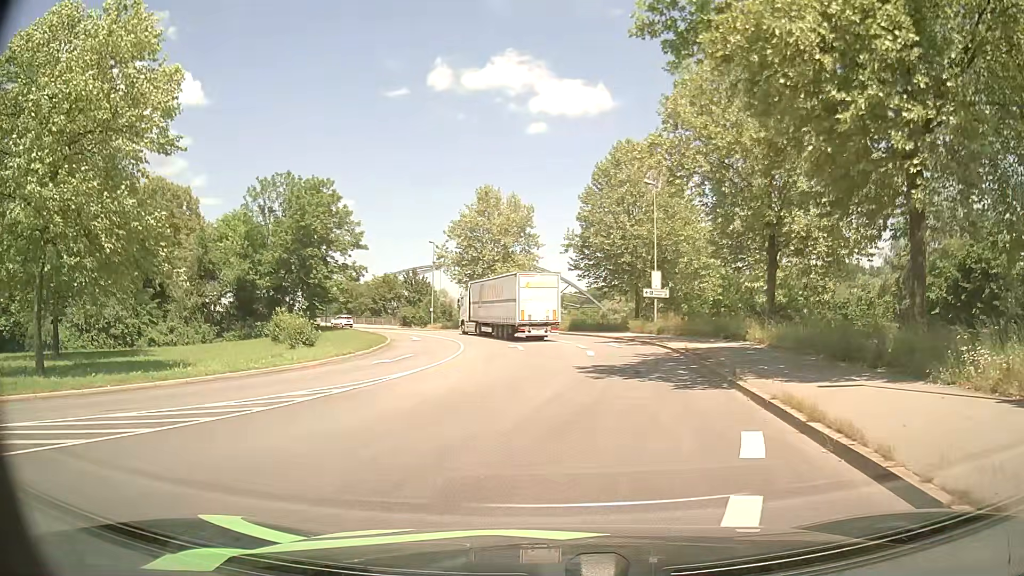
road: primary_link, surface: asphalt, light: Day
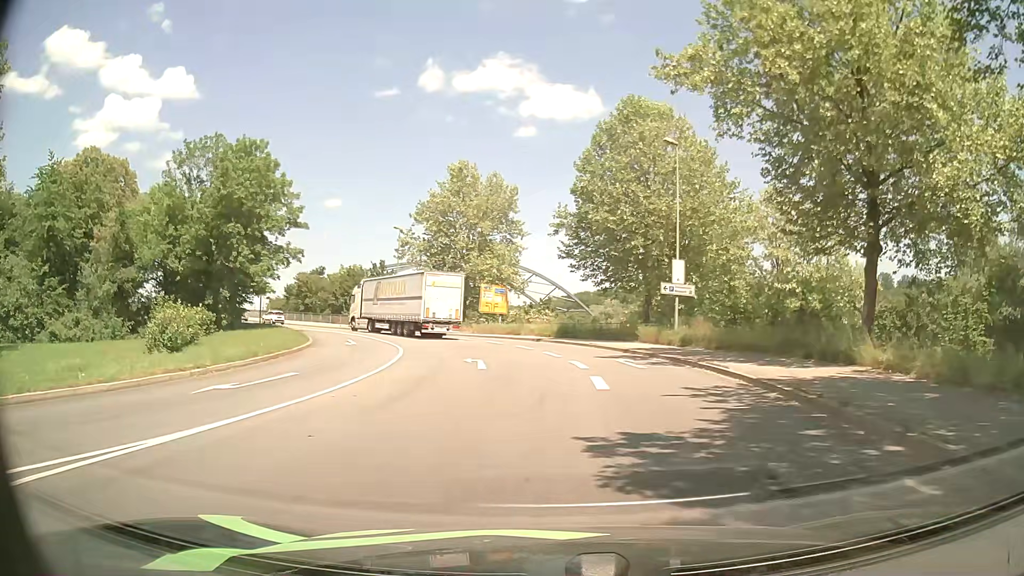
(+0.3, +12.3) m; +2°
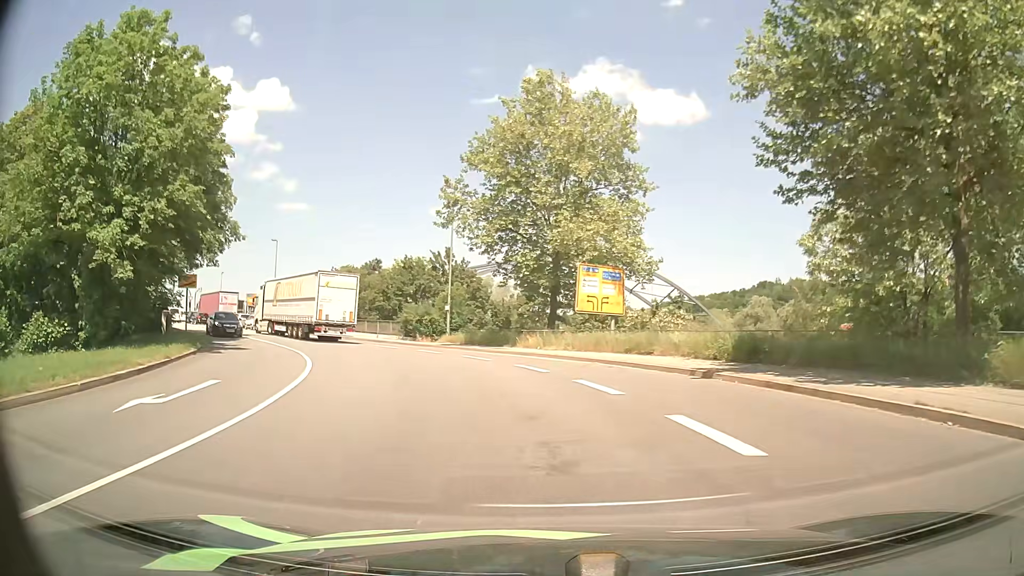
(-1.3, +24.2) m; -9°
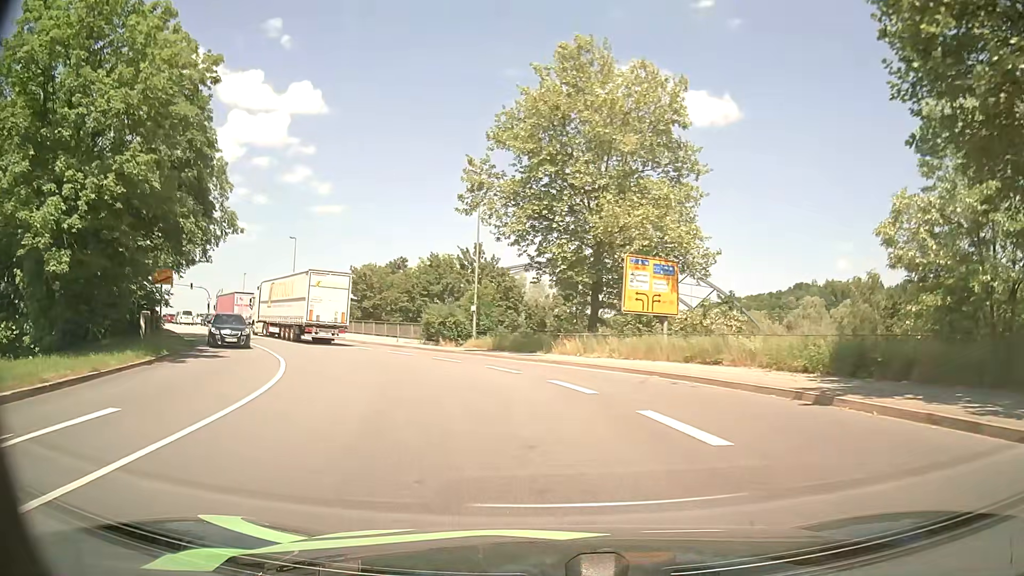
(-0.1, +5.1) m; -3°
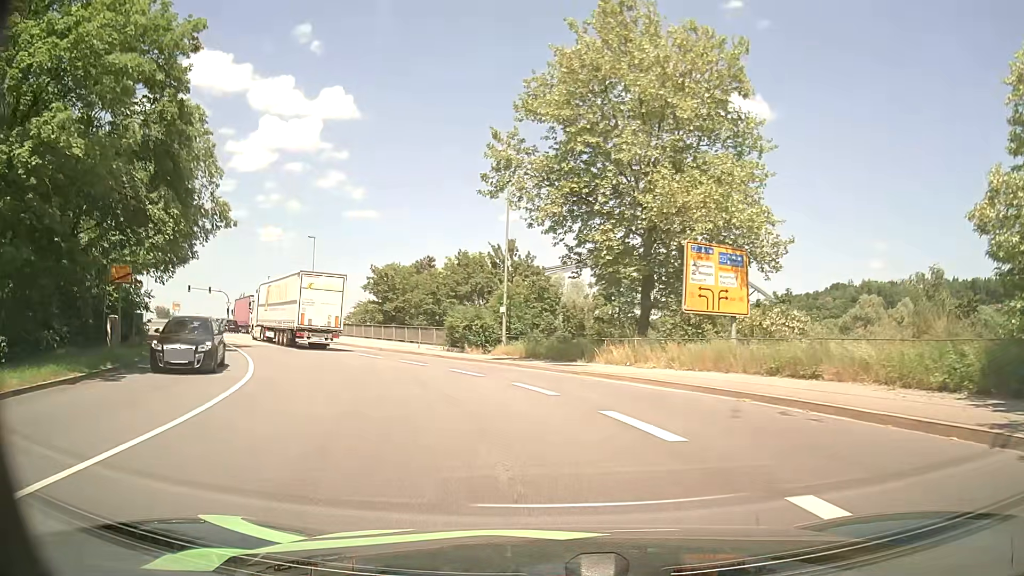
(-0.1, +5.2) m; -3°
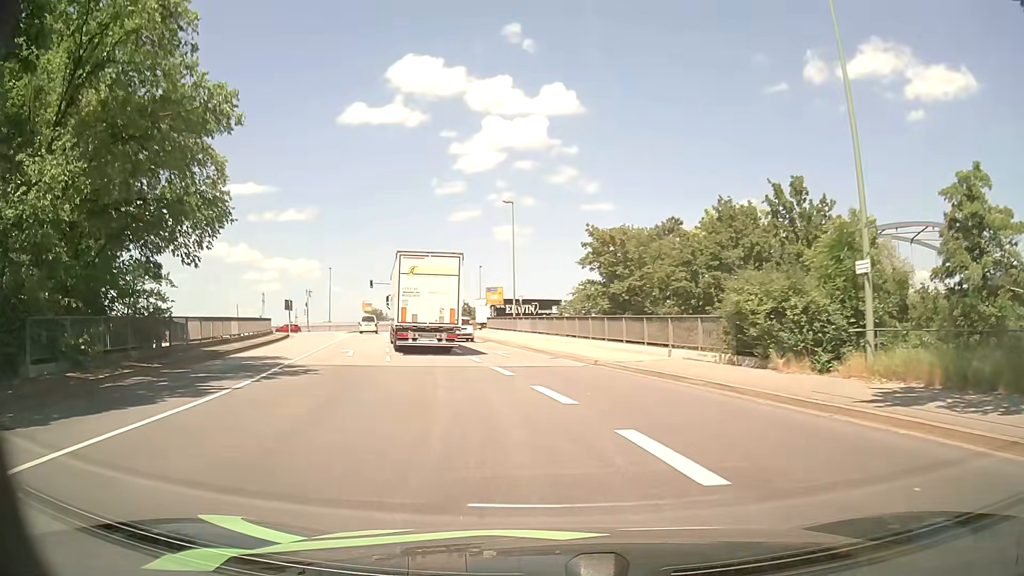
(-3.1, +18.9) m; -21°
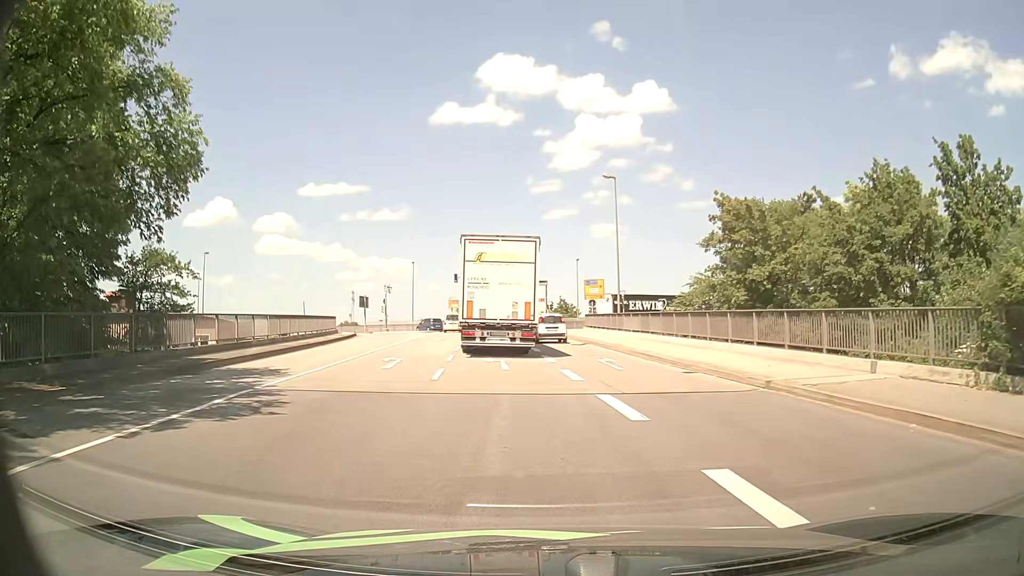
(-0.6, +8.2) m; -8°
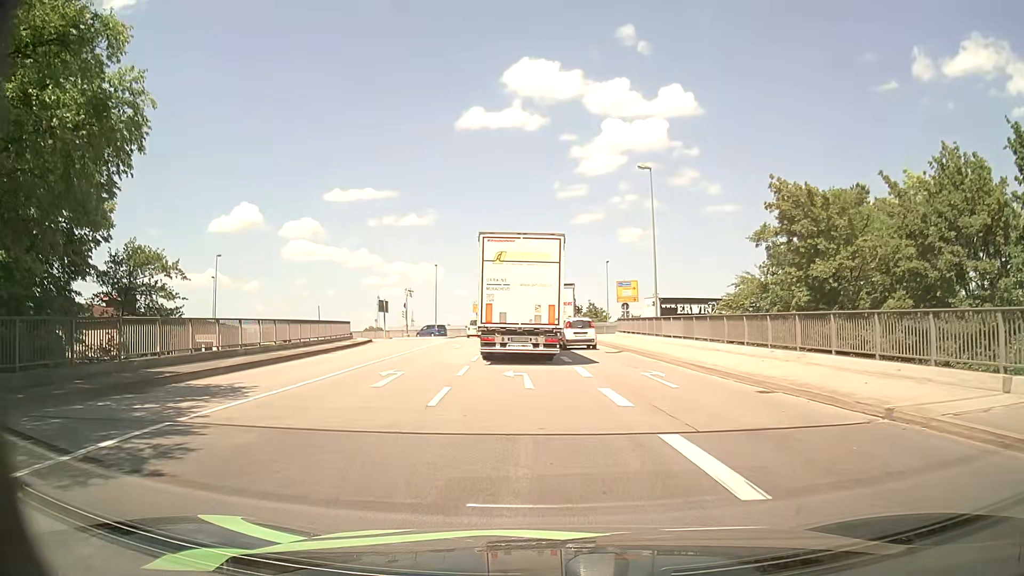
(-0.1, +3.8) m; -2°
(0, +10) (0, +20) (-1, +30) (-1, +40) (-2, +50) (-2, +60) (-3, +70) (-5, +80) (-12, +87) (-21, +90) m
